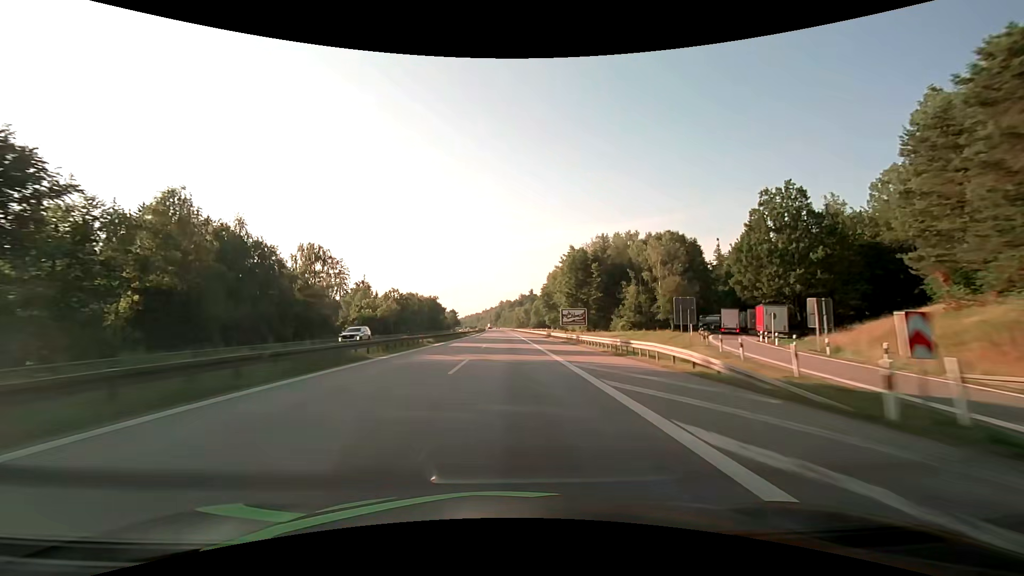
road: motorway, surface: asphalt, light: Day
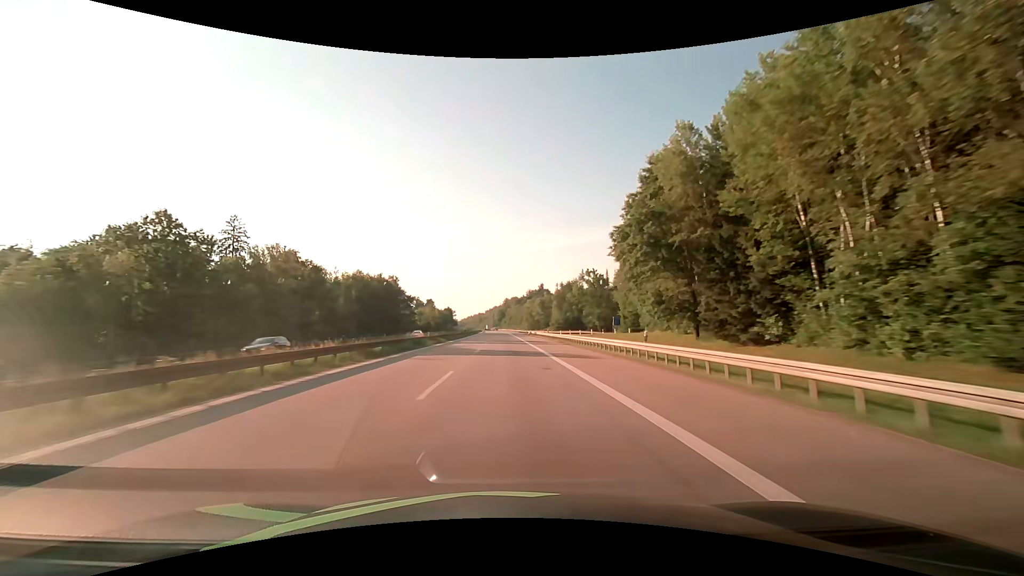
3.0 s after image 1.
(-0.4, +95.0) m; -1°
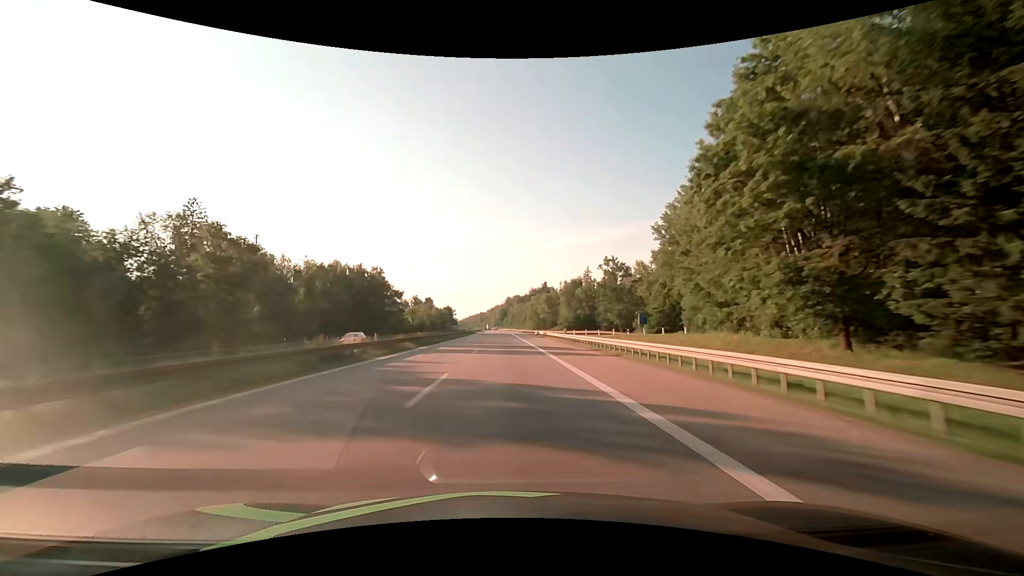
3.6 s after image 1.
(0.0, +19.0) m; 0°
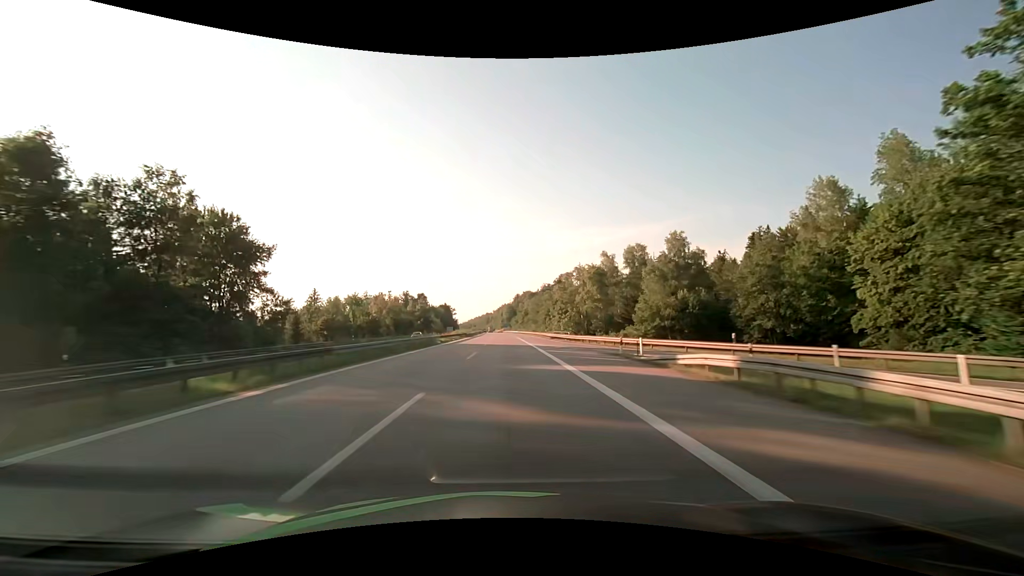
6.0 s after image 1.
(-0.6, +76.0) m; -1°
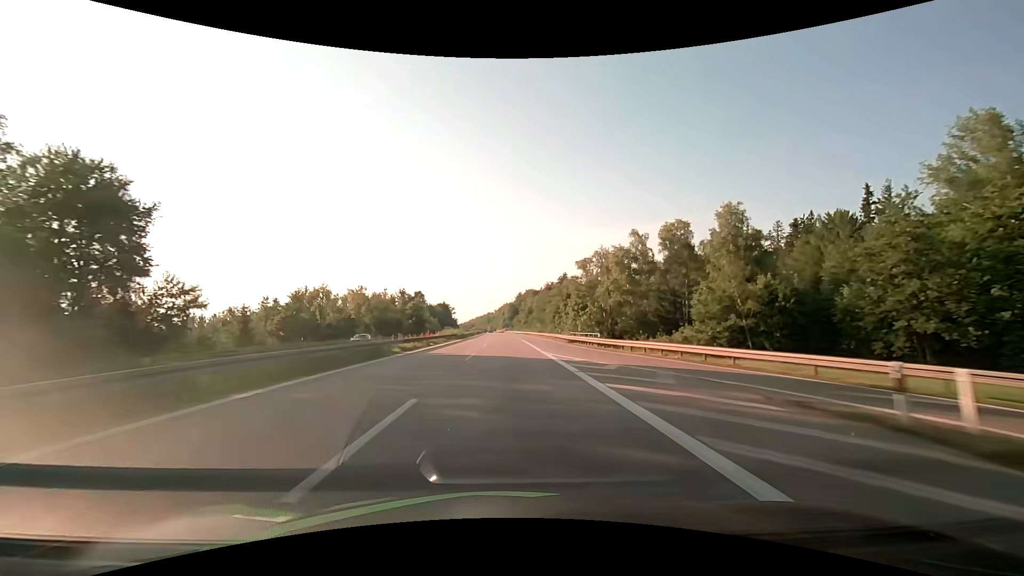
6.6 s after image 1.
(-0.1, +19.0) m; 0°
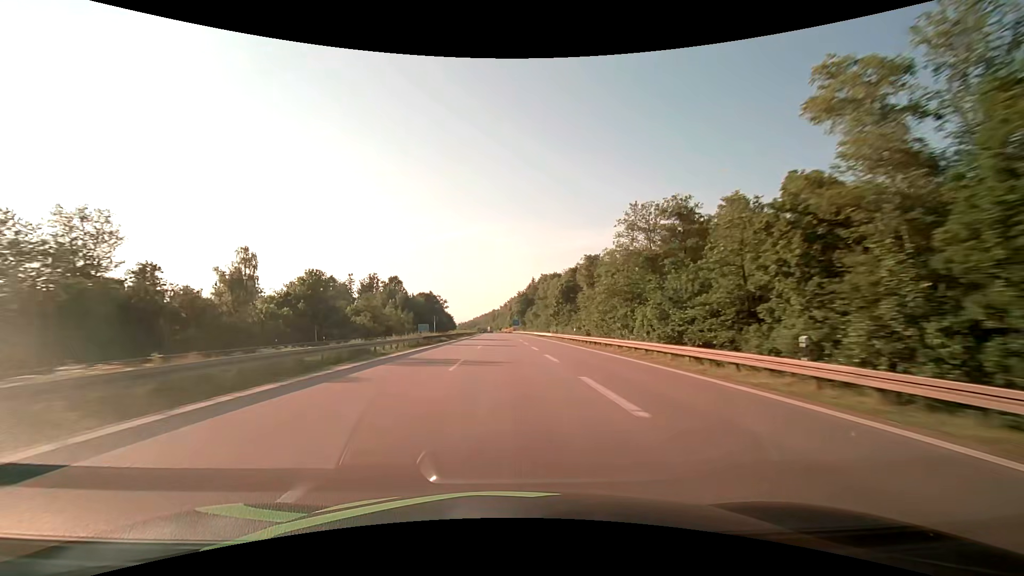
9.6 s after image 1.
(-0.8, +95.0) m; -1°
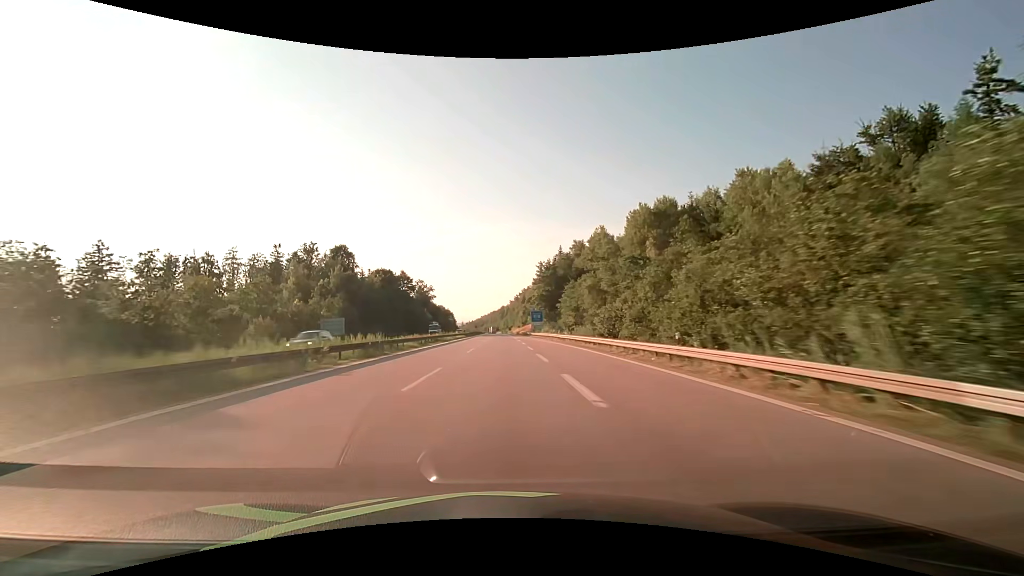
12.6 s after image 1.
(-0.7, +95.1) m; -1°
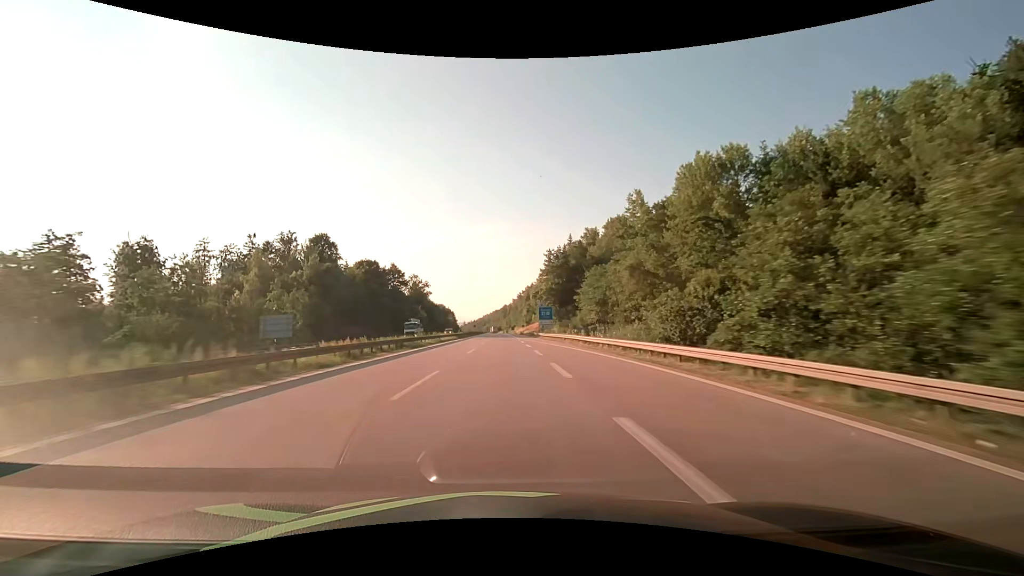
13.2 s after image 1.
(0.0, +19.0) m; 0°
(0, +10) (0, +20) (0, +30) (0, +40) (0, +50) (0, +60) (0, +70) (-1, +80) (-1, +90) (-1, +100) m
